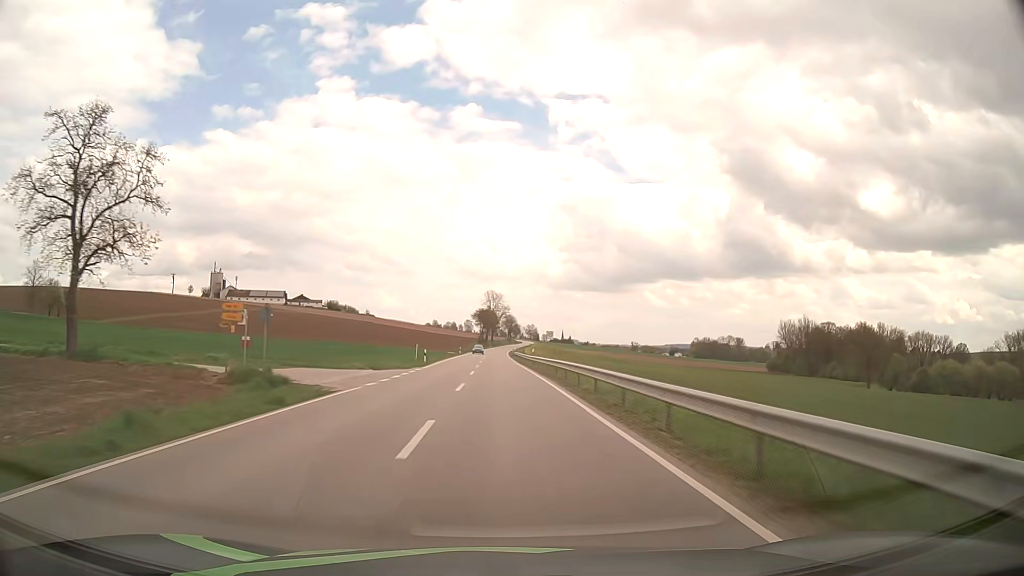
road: secondary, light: Day
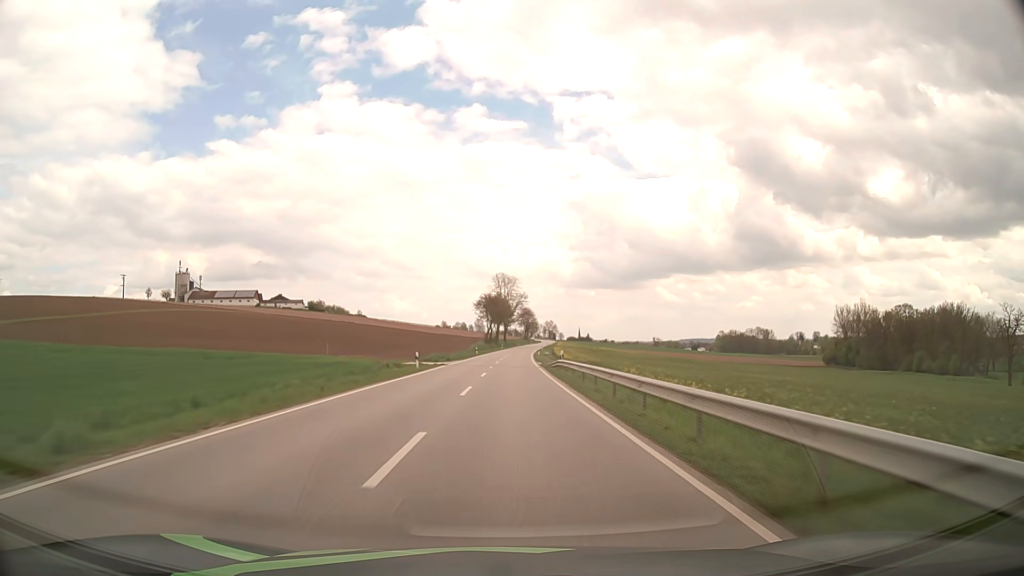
(-0.8, +61.8) m; -1°
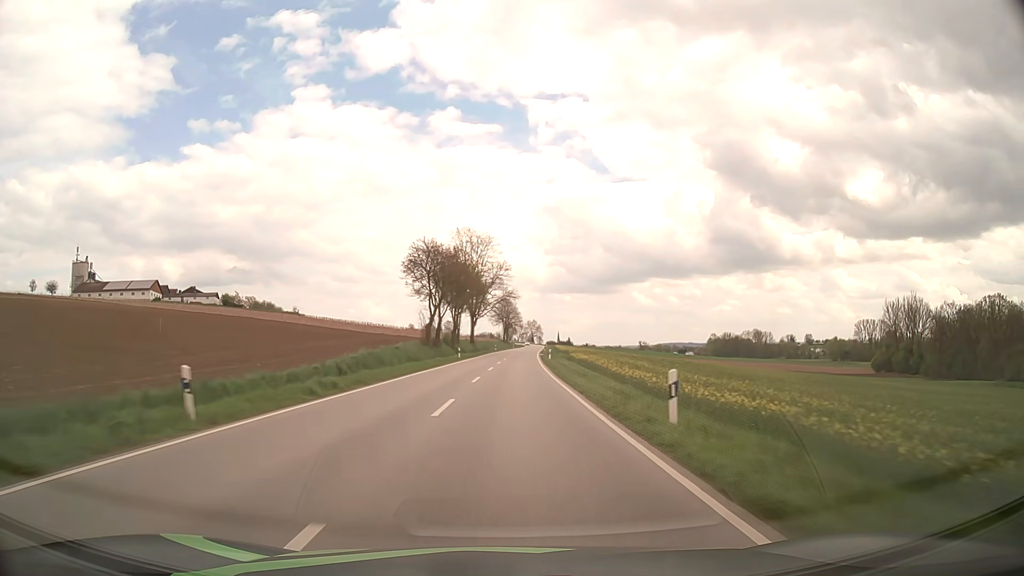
(+1.0, +77.7) m; +2°
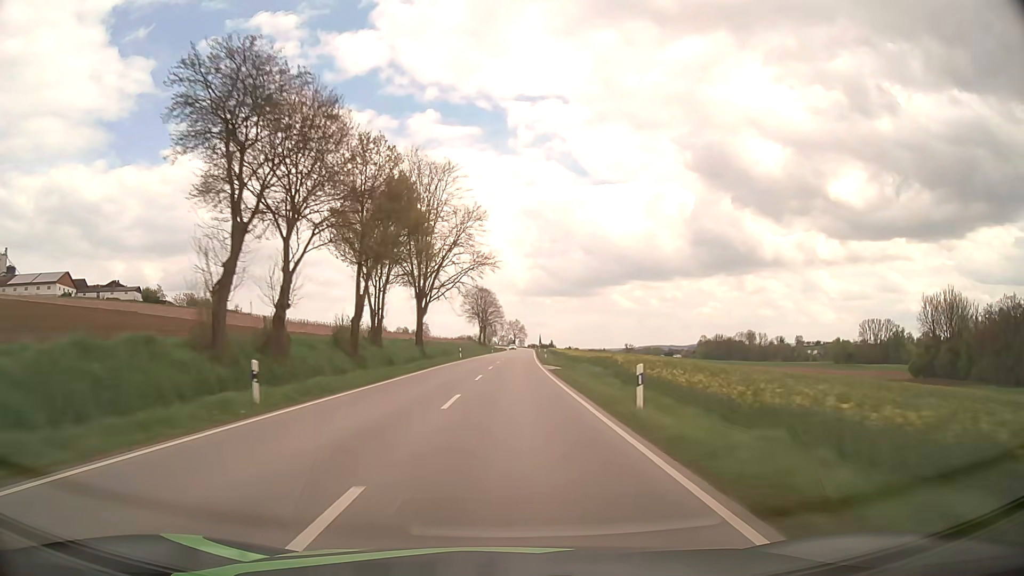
(+0.7, +46.7) m; +2°
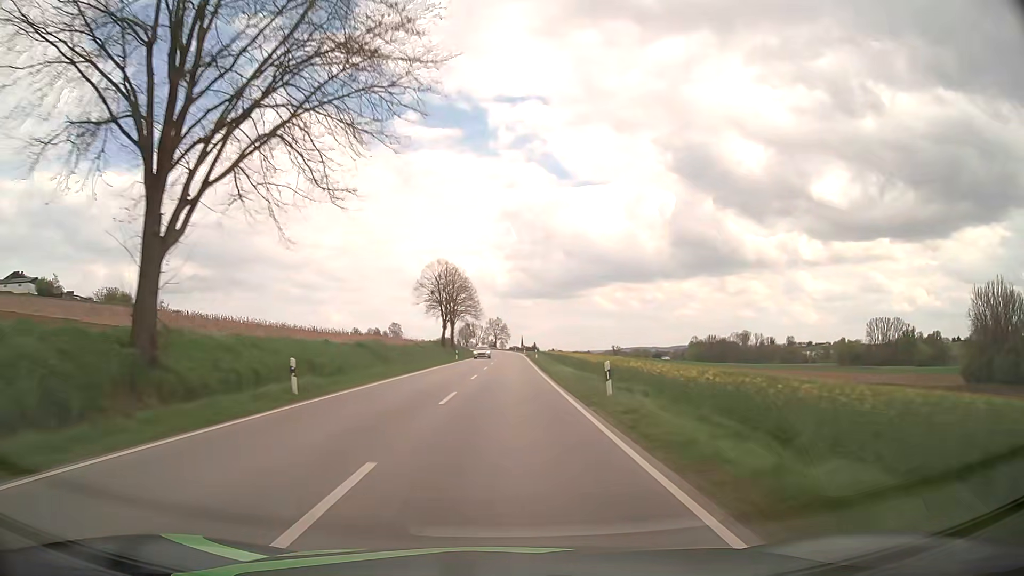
(+0.7, +46.8) m; +2°
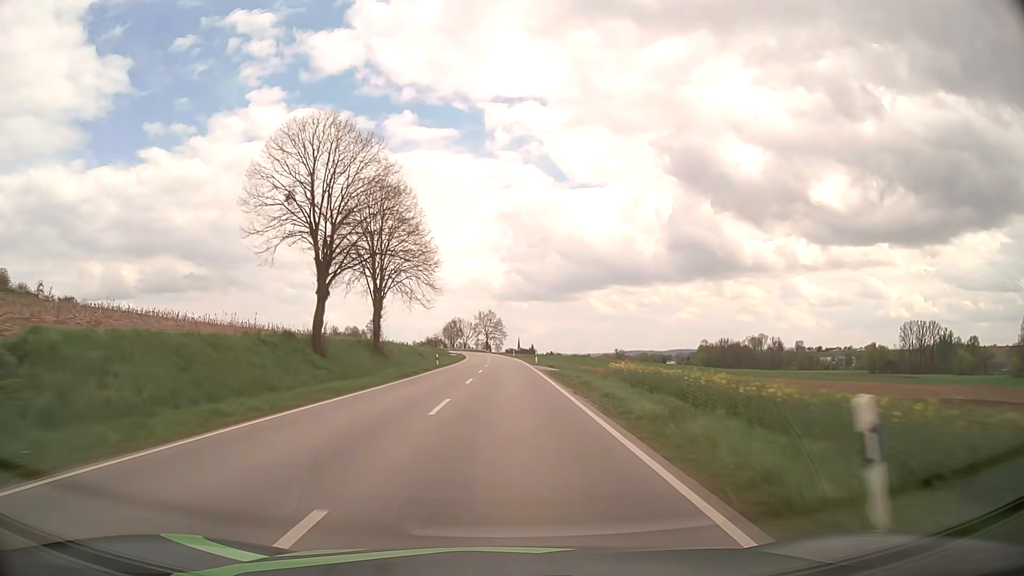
(+0.4, +62.4) m; 0°
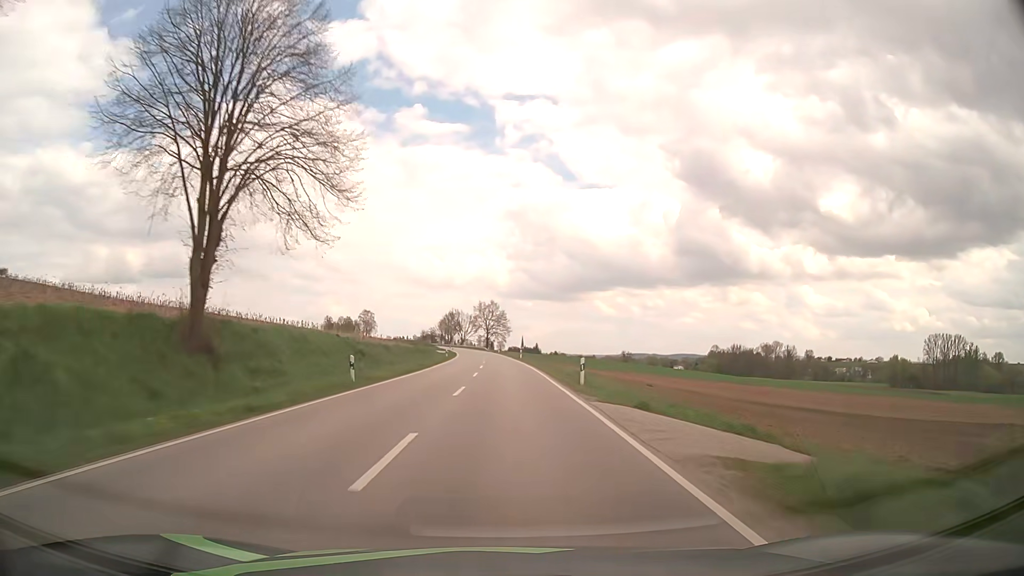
(-0.1, +31.2) m; 0°
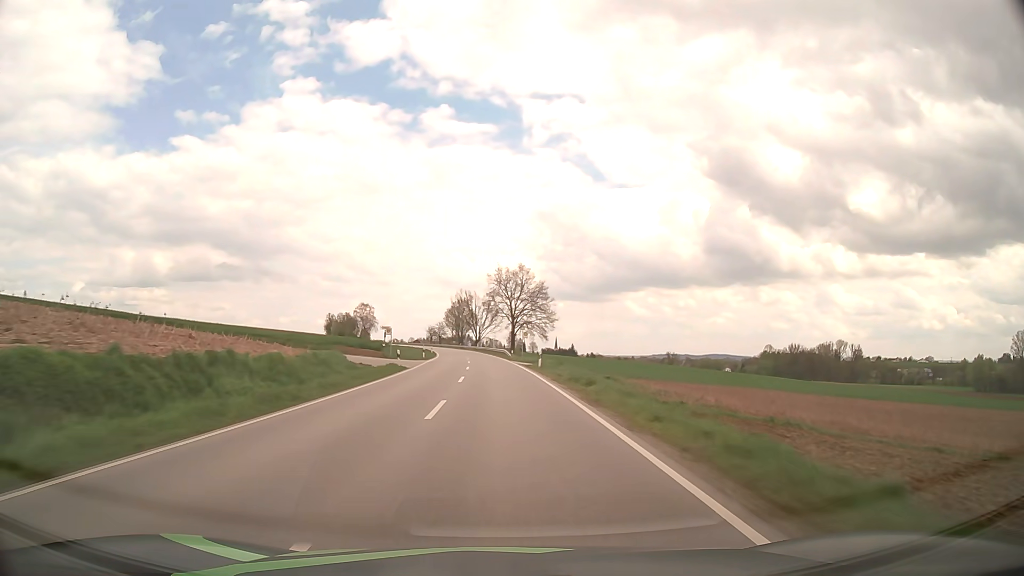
(-1.4, +78.1) m; -3°
(0, +10) (0, +20) (-1, +30) (-1, +40) (-1, +50) (-2, +60) (-3, +70) (-4, +80) (-5, +90) (-6, +100) m
